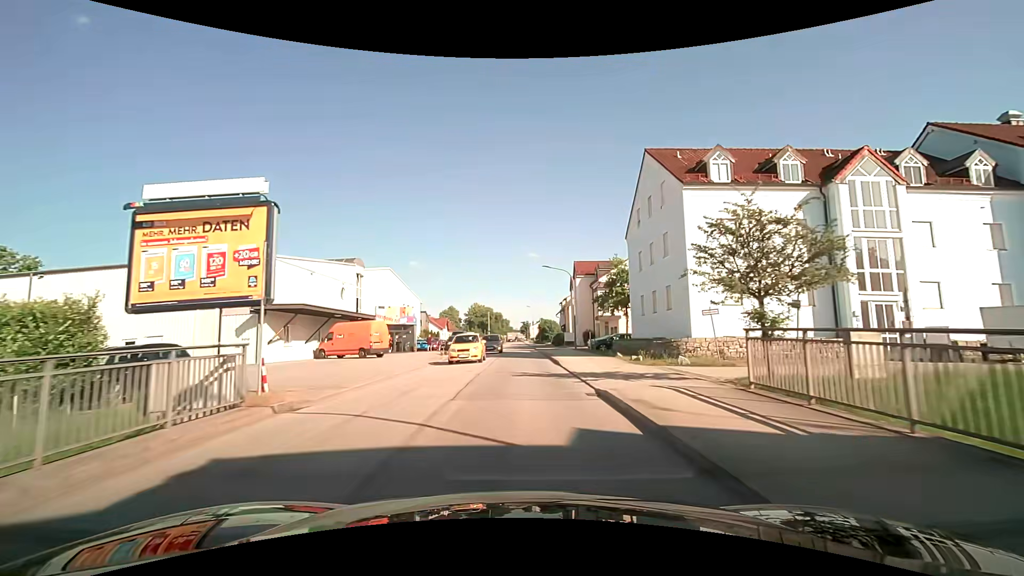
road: unclassified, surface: asphalt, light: Day
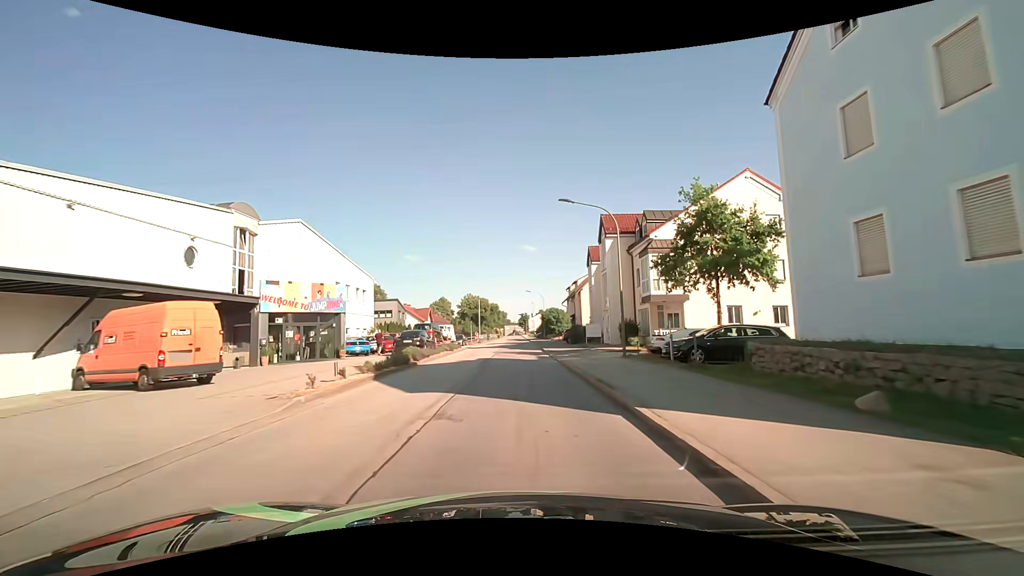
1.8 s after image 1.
(+0.2, +20.8) m; 0°
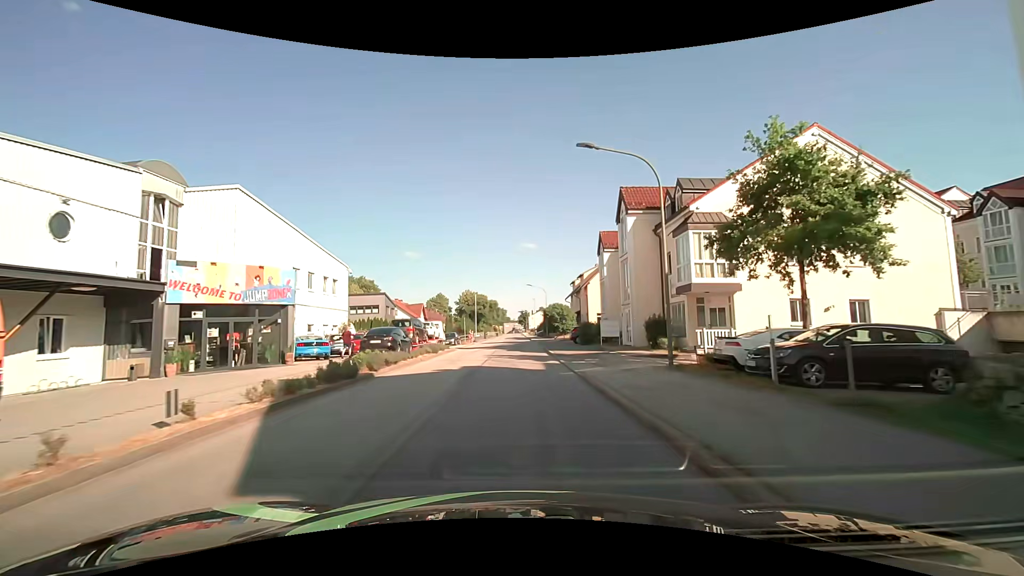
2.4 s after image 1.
(0.0, +7.1) m; 0°
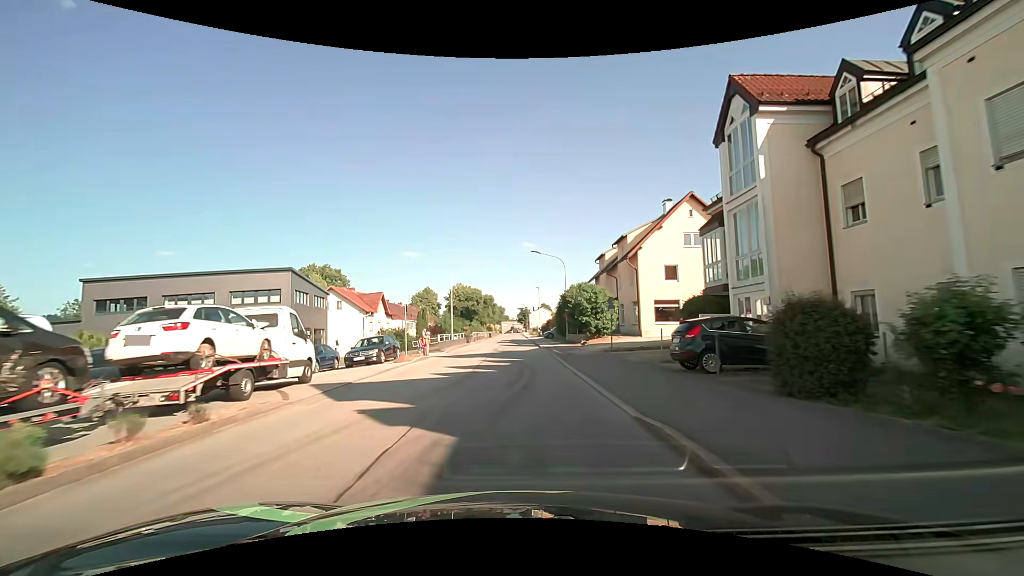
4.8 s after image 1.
(+0.2, +27.9) m; 0°
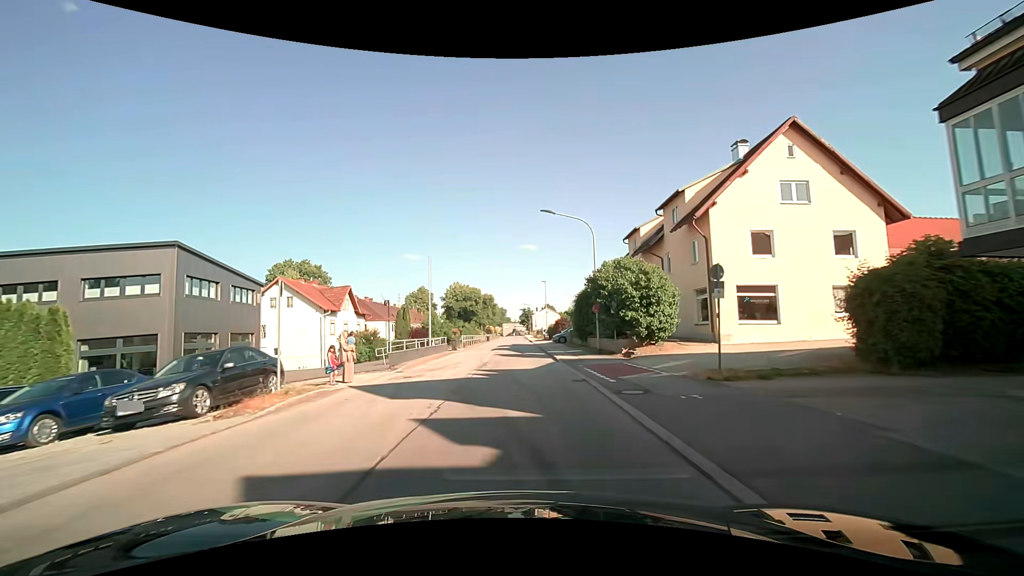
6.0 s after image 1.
(0.0, +13.8) m; 0°
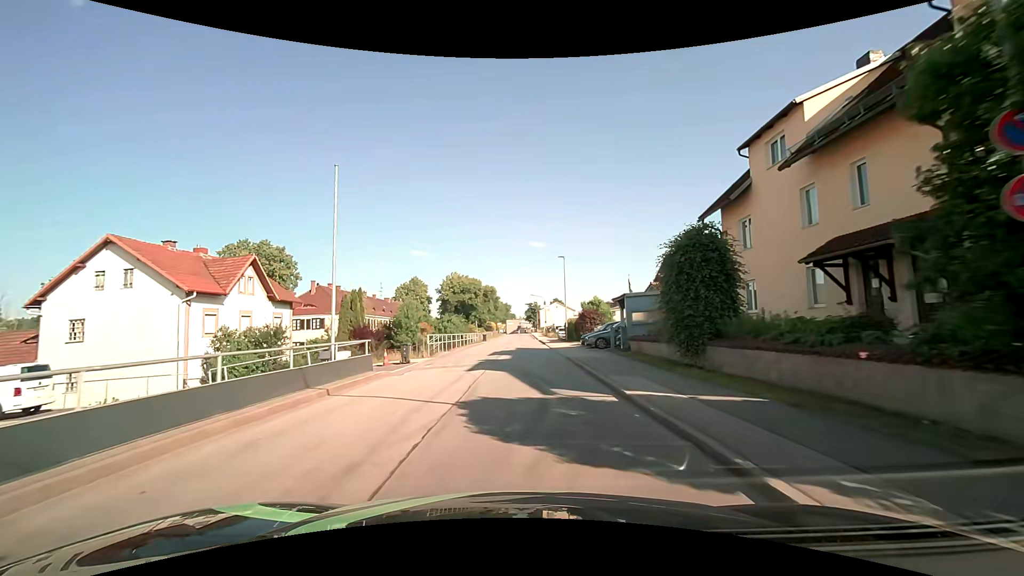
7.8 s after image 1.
(-0.2, +20.6) m; -1°
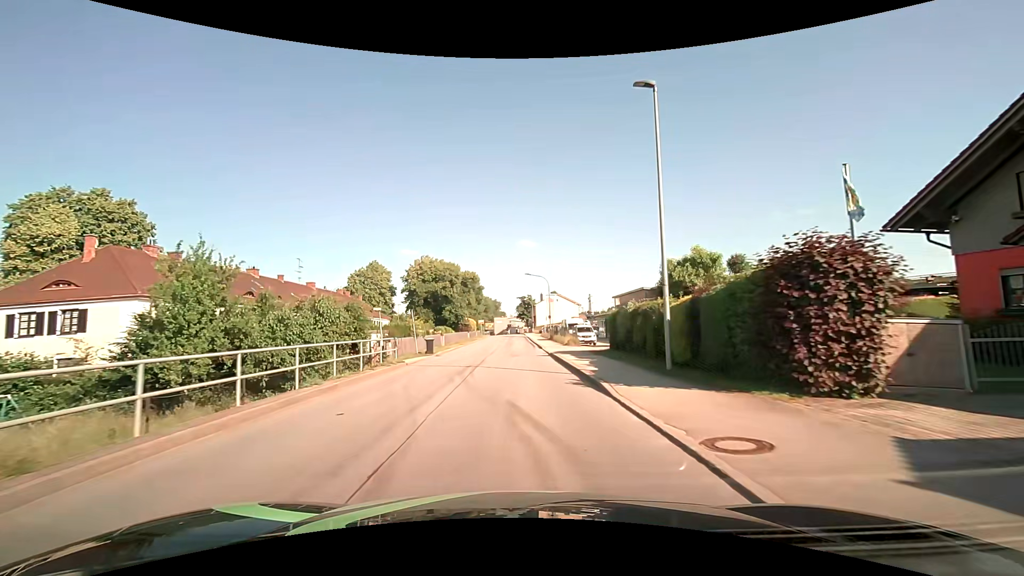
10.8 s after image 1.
(+0.3, +34.0) m; +1°
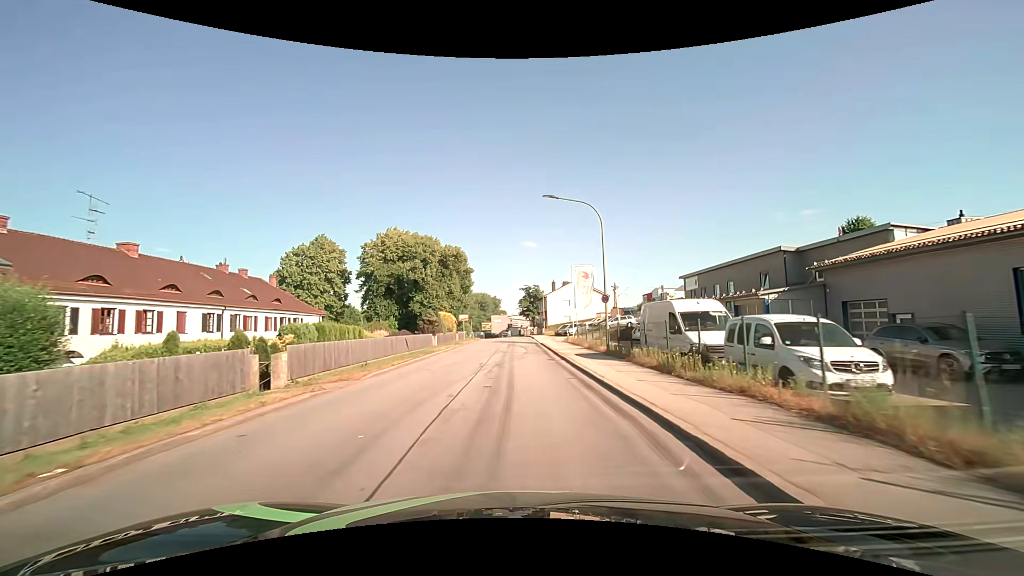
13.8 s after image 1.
(-0.3, +33.8) m; -1°
(0, +10) (0, +20) (+1, +30) (+1, +40) (+1, +50) (+1, +60) (+1, +70) (-1, +80) (-6, +88) (-13, +95) m
